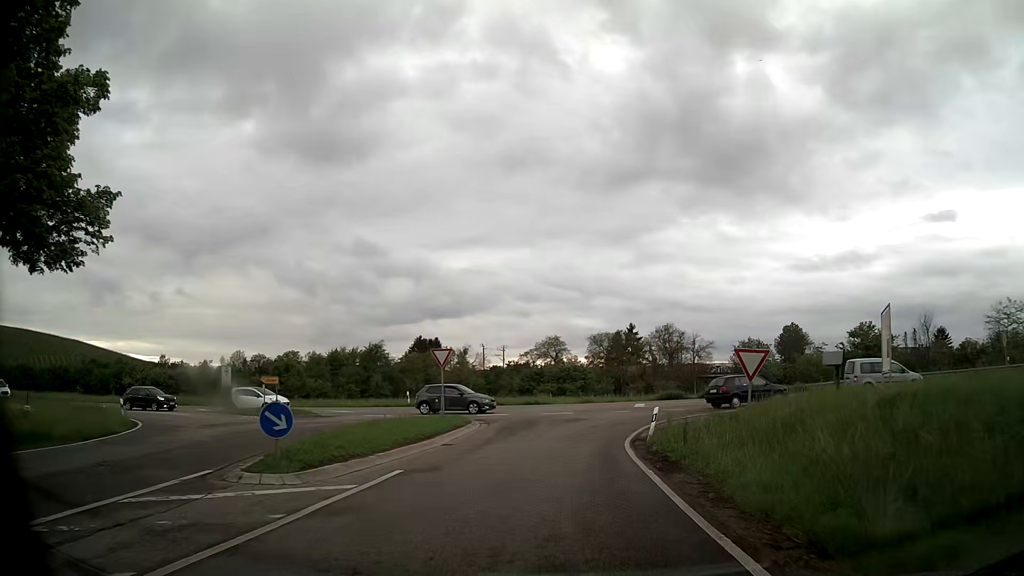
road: tertiary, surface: asphalt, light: Day
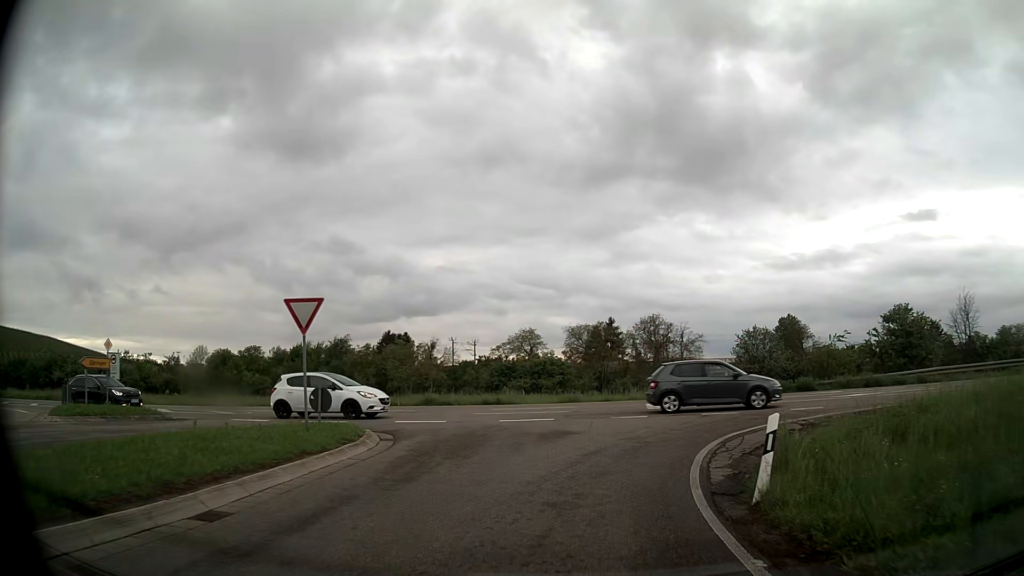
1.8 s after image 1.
(+0.2, +12.2) m; +2°
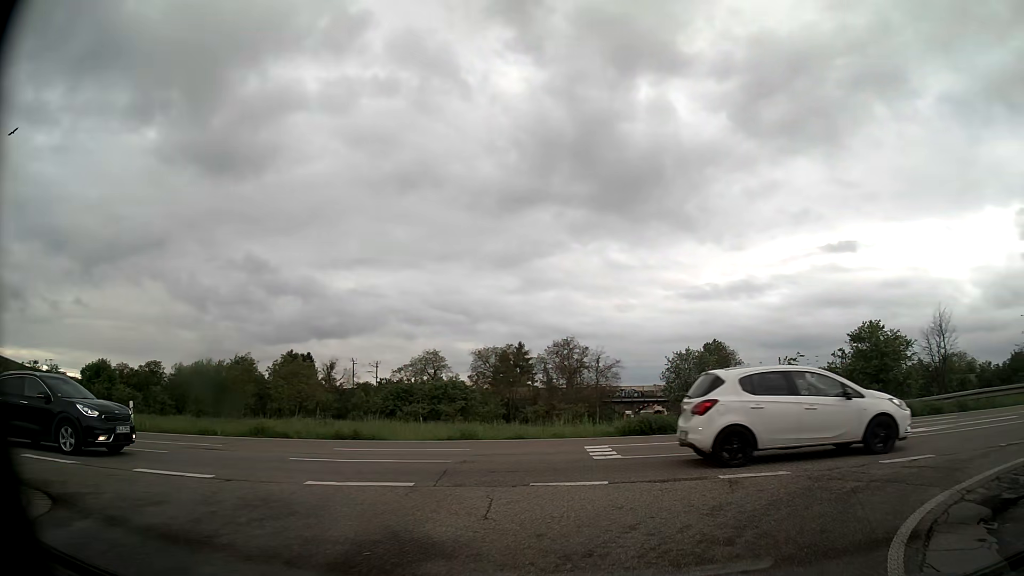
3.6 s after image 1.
(+0.4, +9.3) m; +8°
(+4, +9) (+13, +13) (+23, +13) (+33, +13) (+43, +13) (+53, +13) (+63, +13) (+73, +13) (+83, +13) (+93, +13) m
